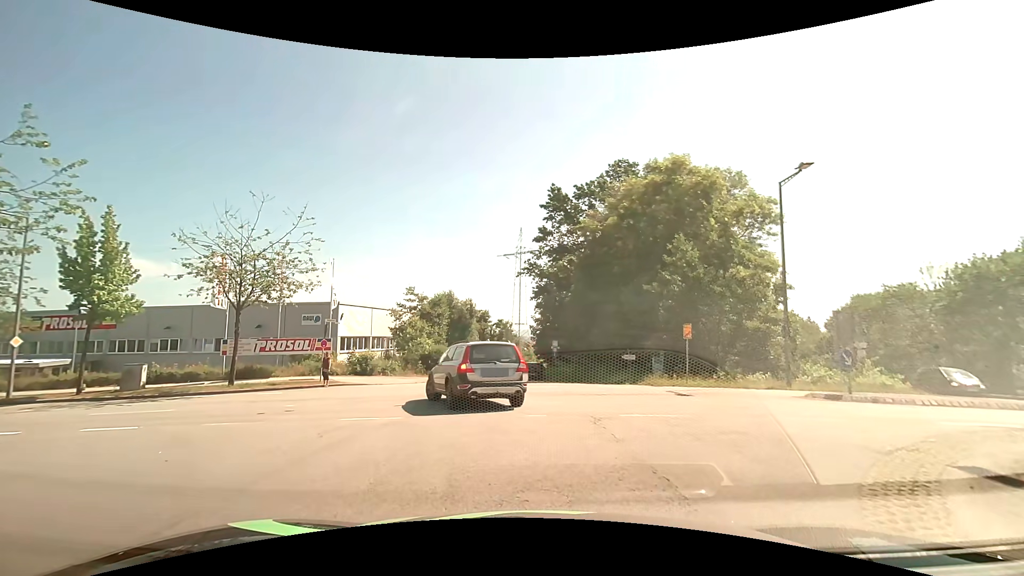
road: residential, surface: asphalt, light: Day
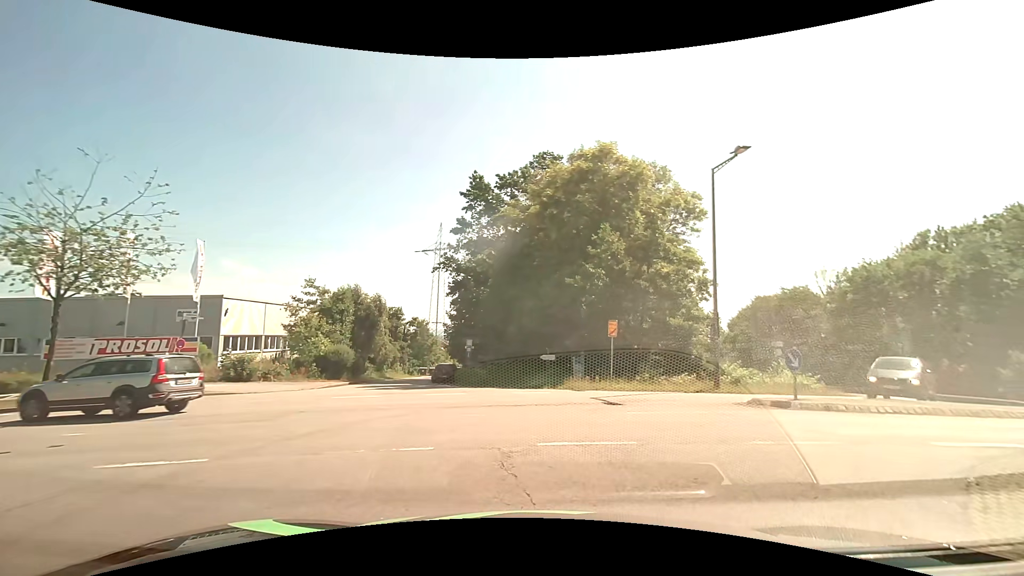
(+0.1, +3.3) m; +7°
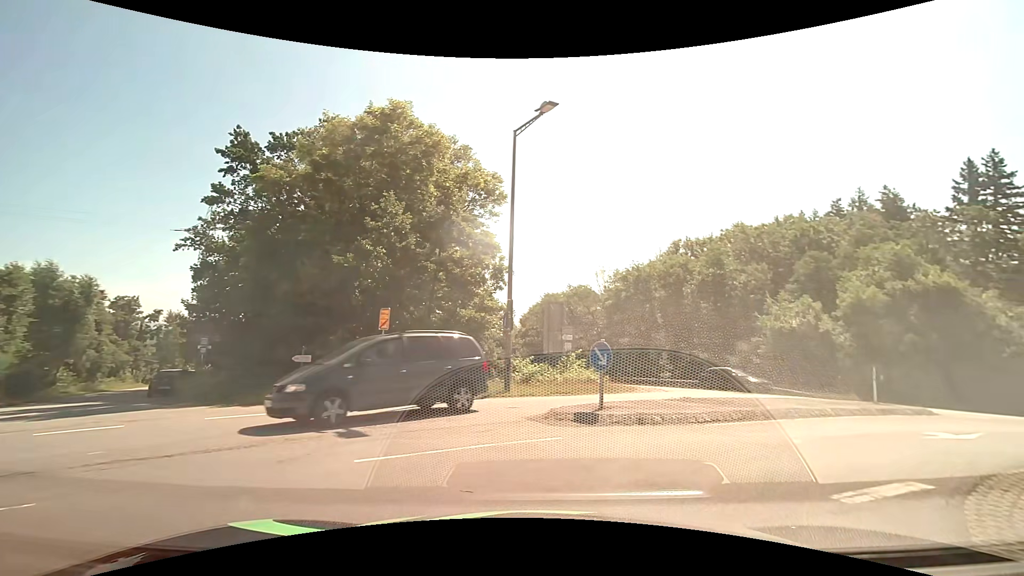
(+1.0, +4.8) m; +25°
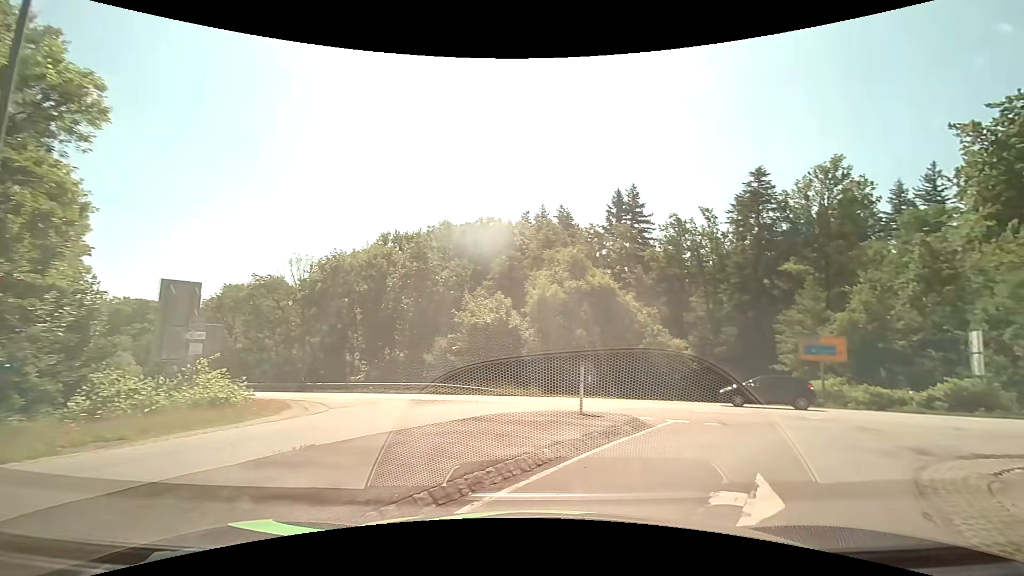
(+1.7, +6.7) m; +30°
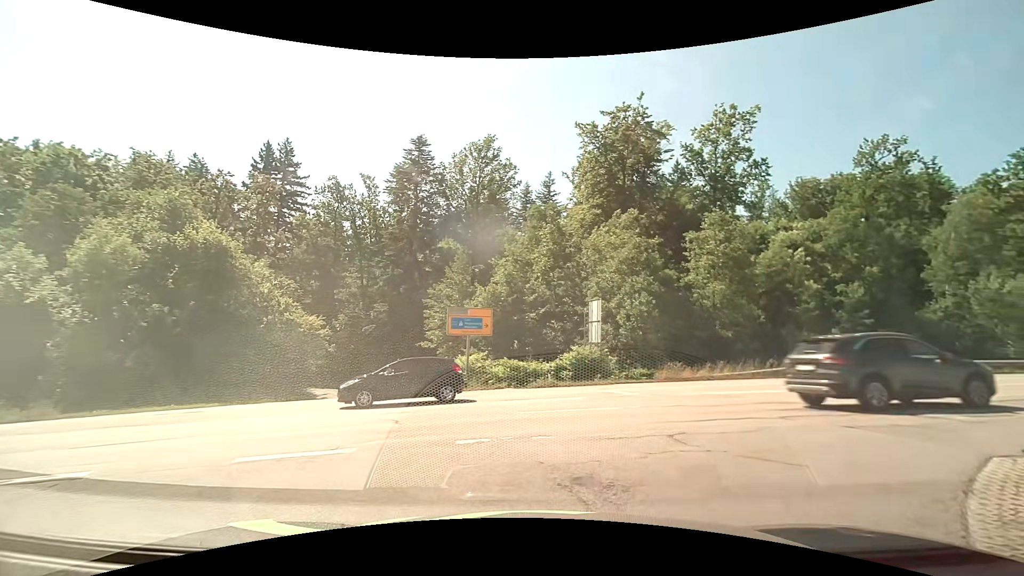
(+3.0, +8.4) m; +39°
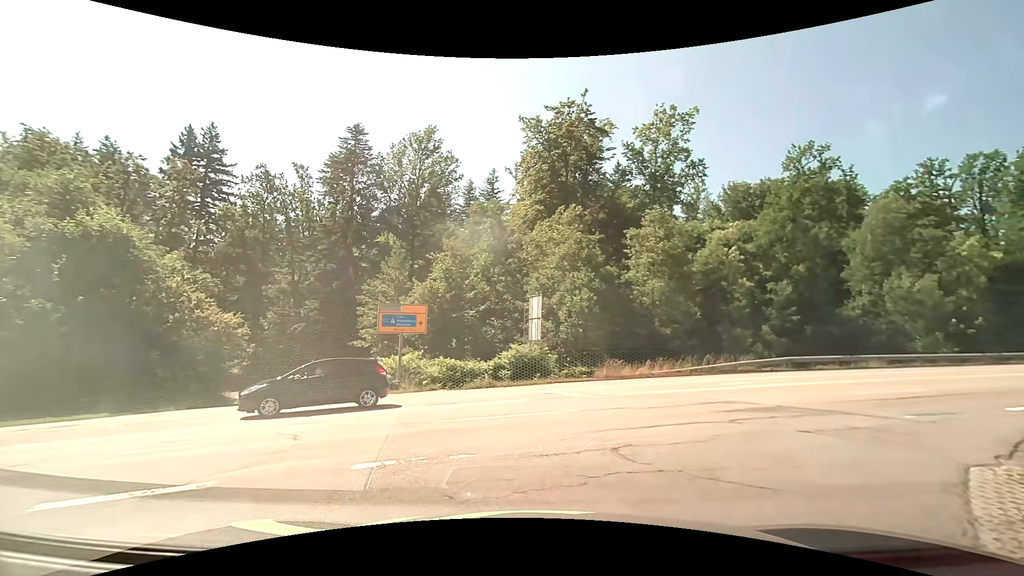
(+0.1, +1.4) m; +6°
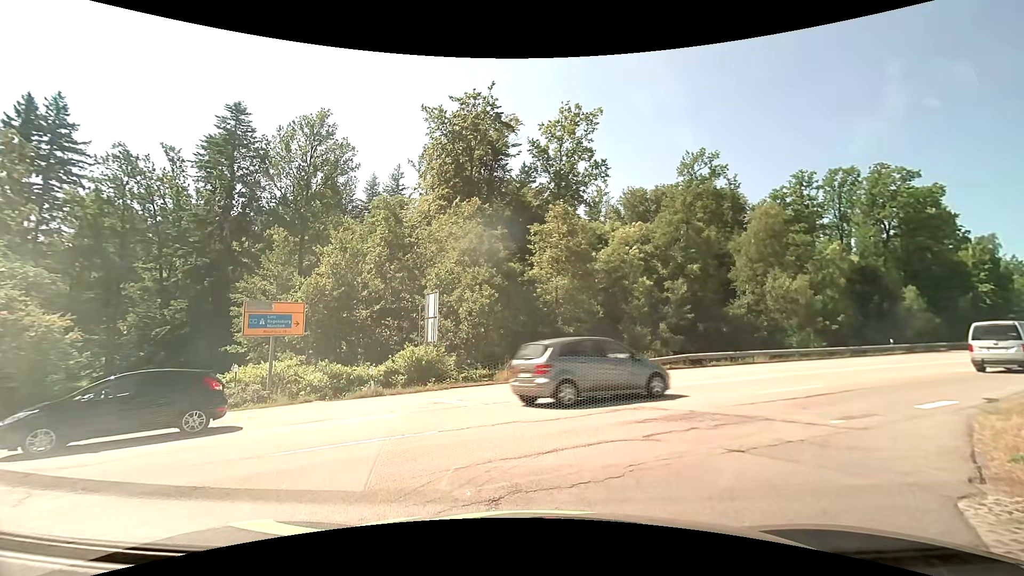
(+0.2, +2.1) m; +9°
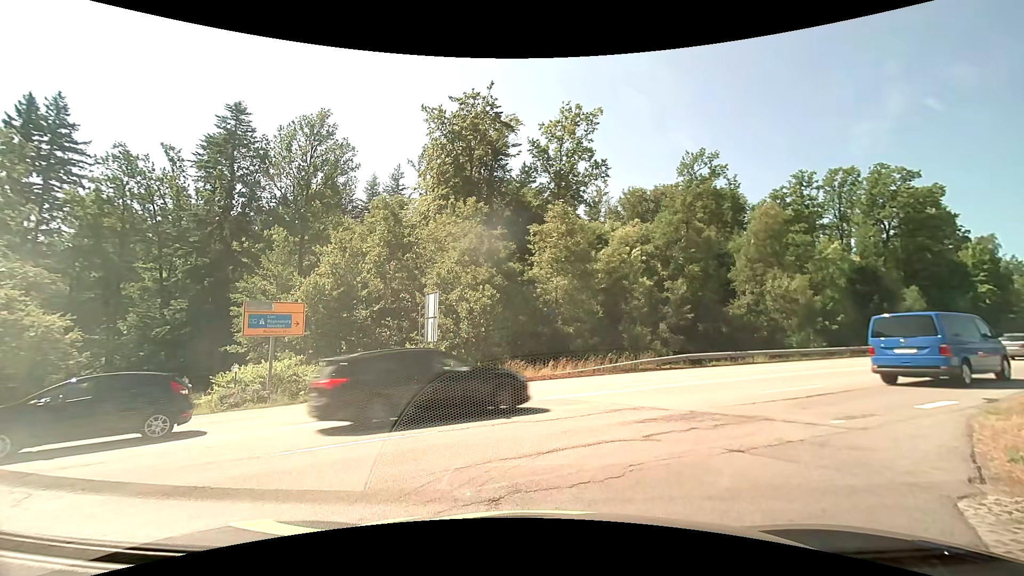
(0.0, +0.1) m; 0°
(+3, +9) (+10, +16) (+19, +22) (+27, +27) (+36, +32) (+44, +38) (+52, +44) (+60, +50) (+68, +56) (+76, +62) m
